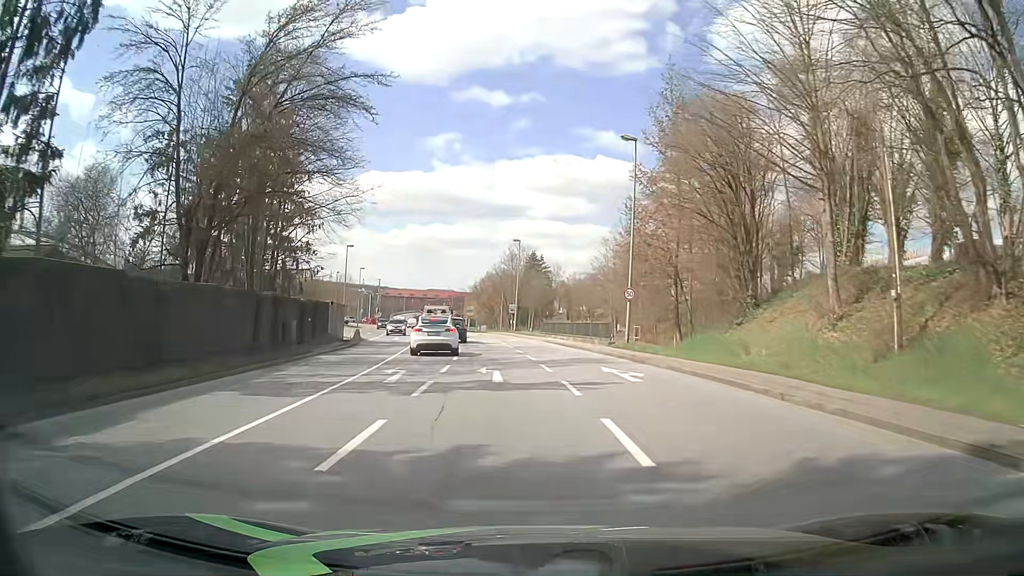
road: primary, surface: asphalt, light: Day
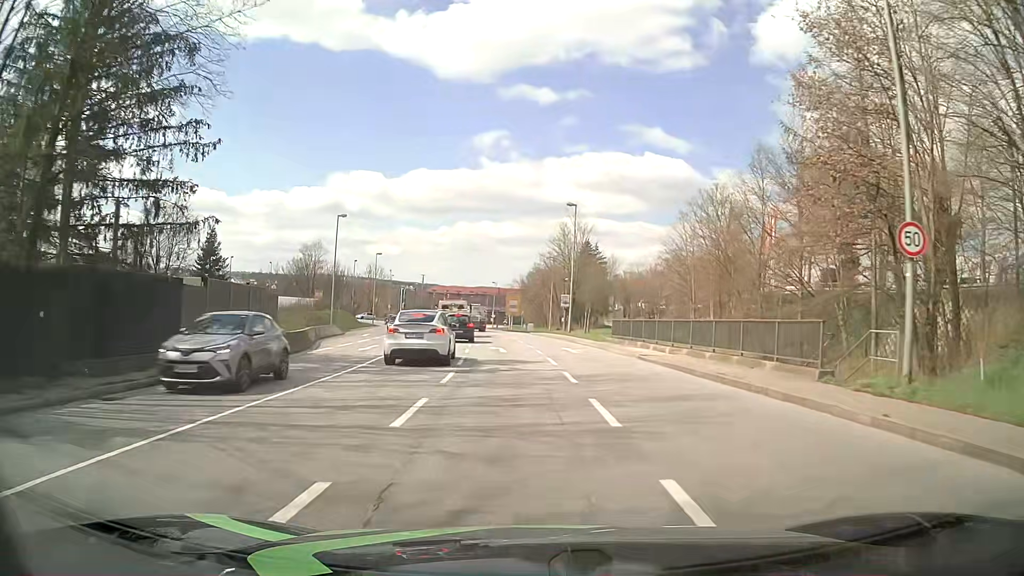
(-0.9, +21.8) m; -4°
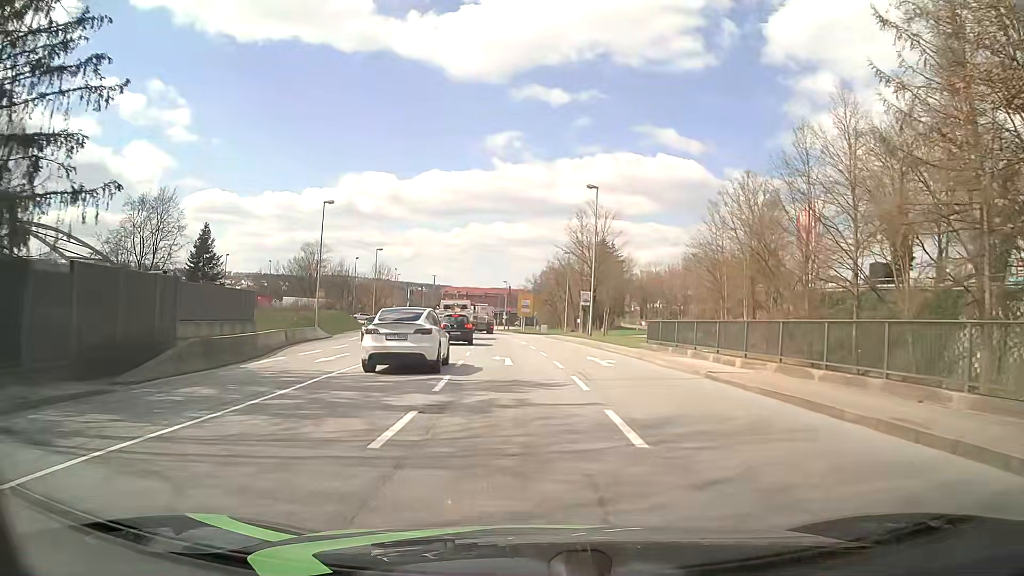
(-0.2, +7.5) m; -2°
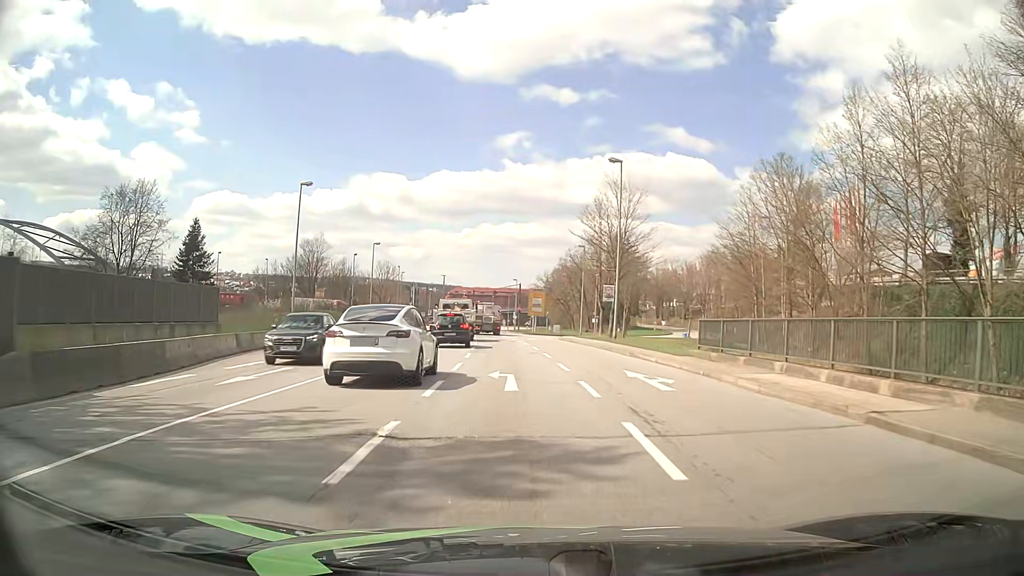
(-0.1, +7.5) m; -1°
